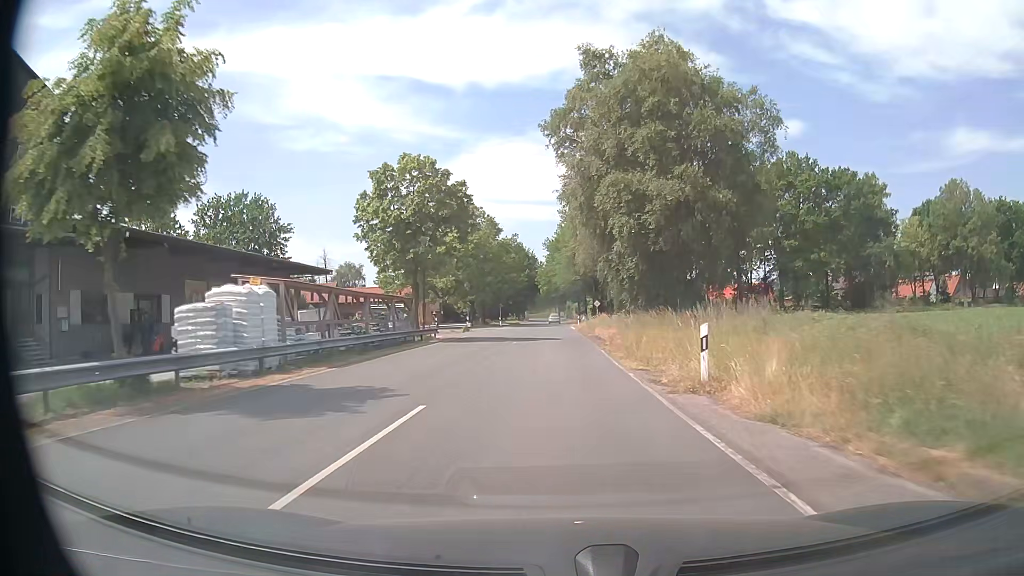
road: secondary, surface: asphalt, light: Day
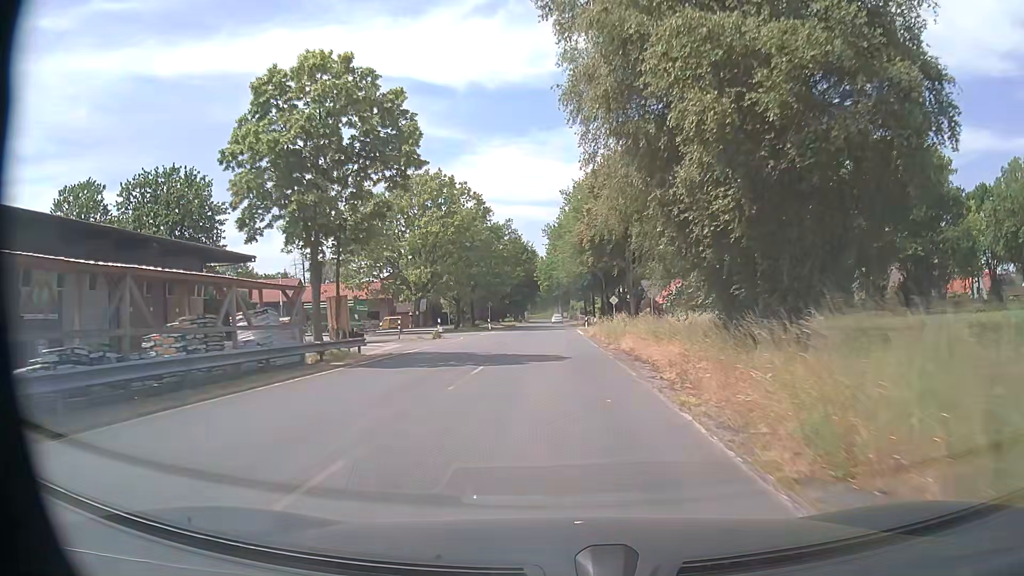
(-0.1, +15.8) m; 0°
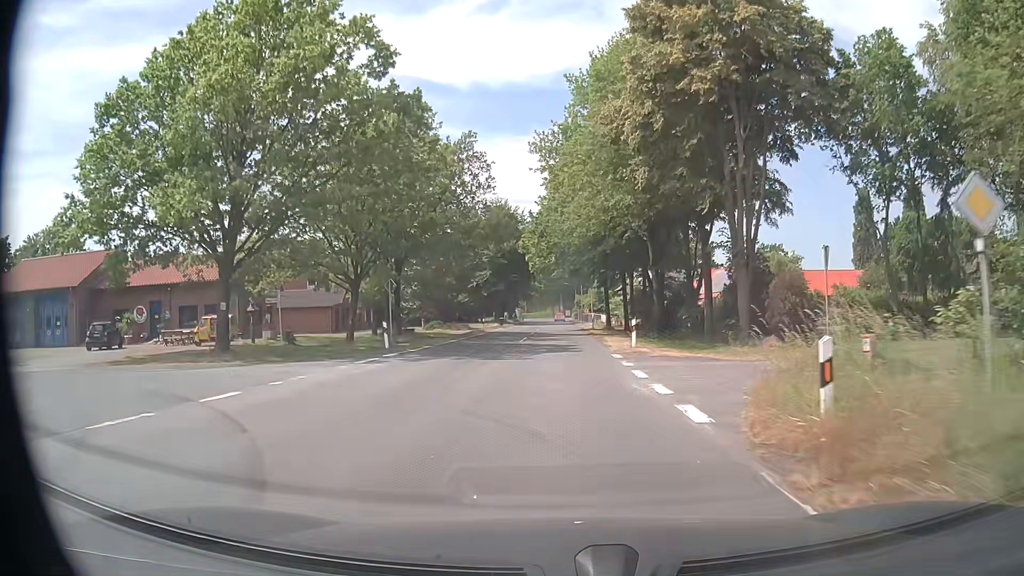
(-0.3, +39.5) m; 0°
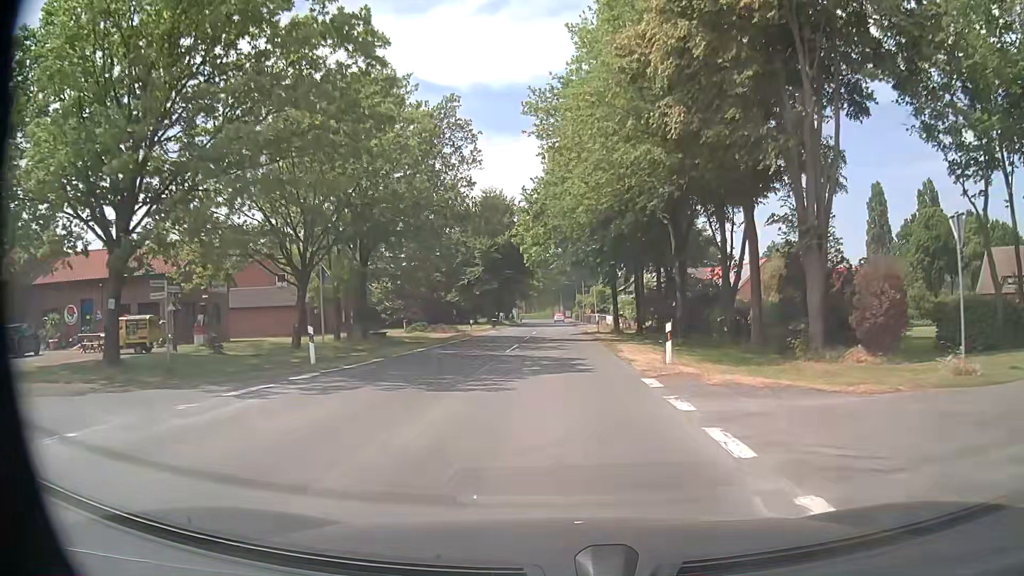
(0.0, +7.9) m; 0°
(0, +10) (0, +20) (0, +30) (0, +40) (0, +50) (0, +60) (0, +70) (0, +80) (0, +90) (+1, +100) m
